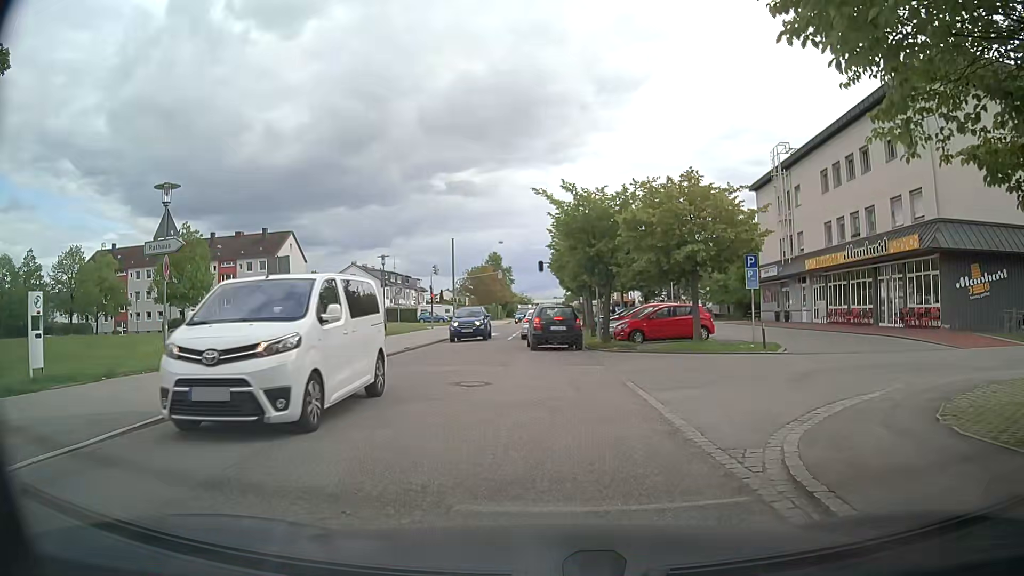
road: residential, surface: asphalt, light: Day
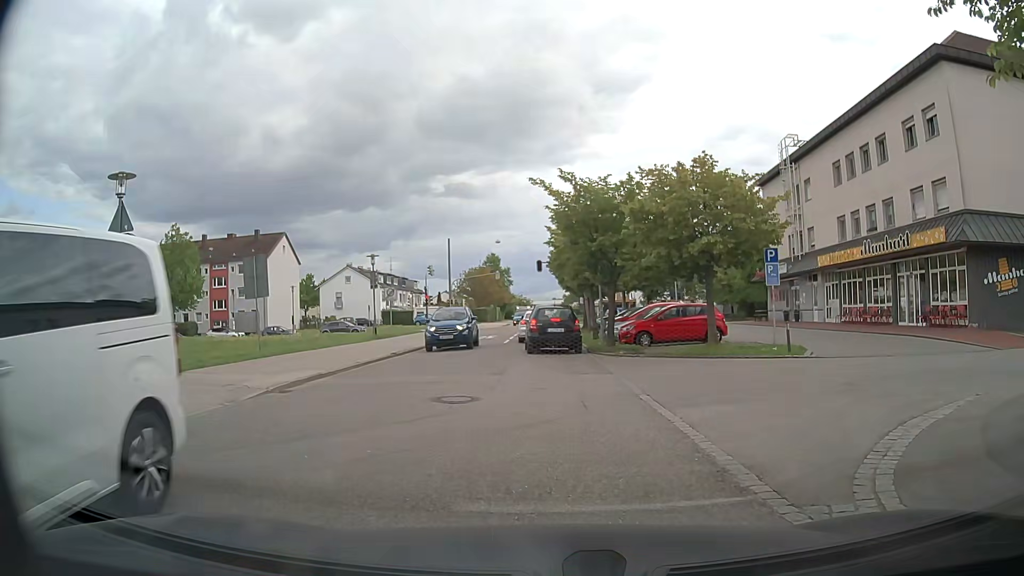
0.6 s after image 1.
(0.0, +2.0) m; +1°
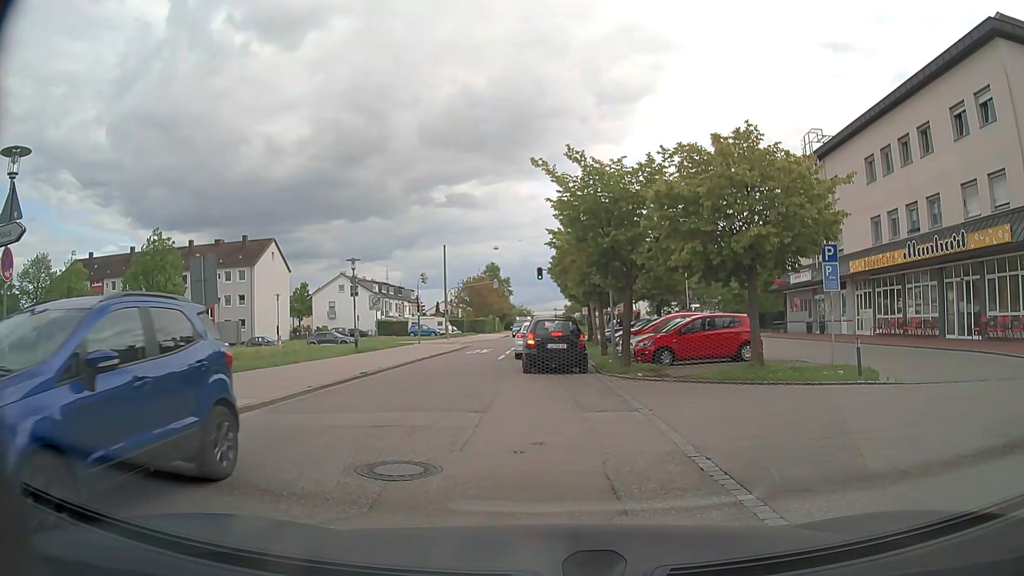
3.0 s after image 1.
(0.0, +3.8) m; +1°
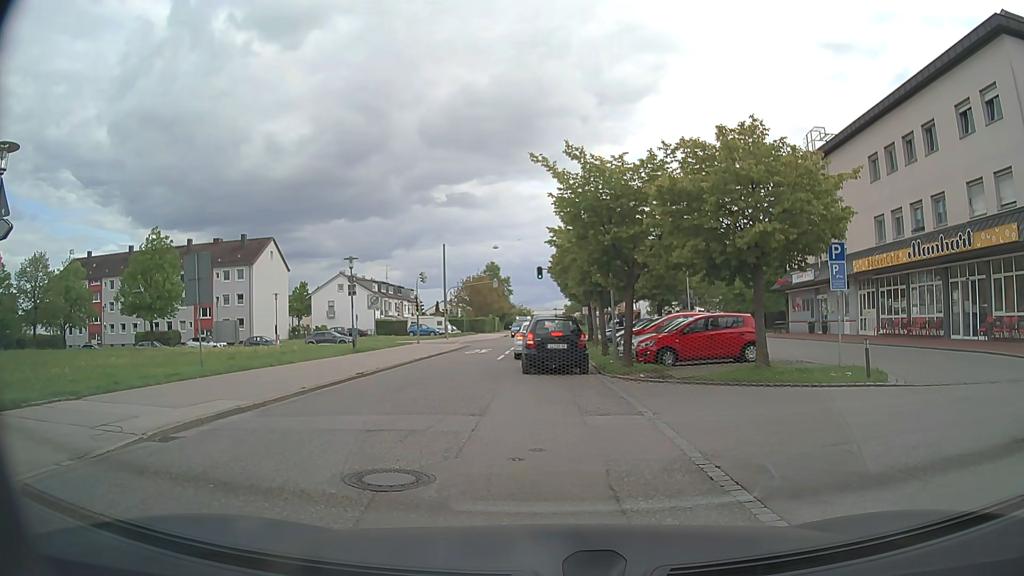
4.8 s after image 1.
(0.0, +0.4) m; 0°
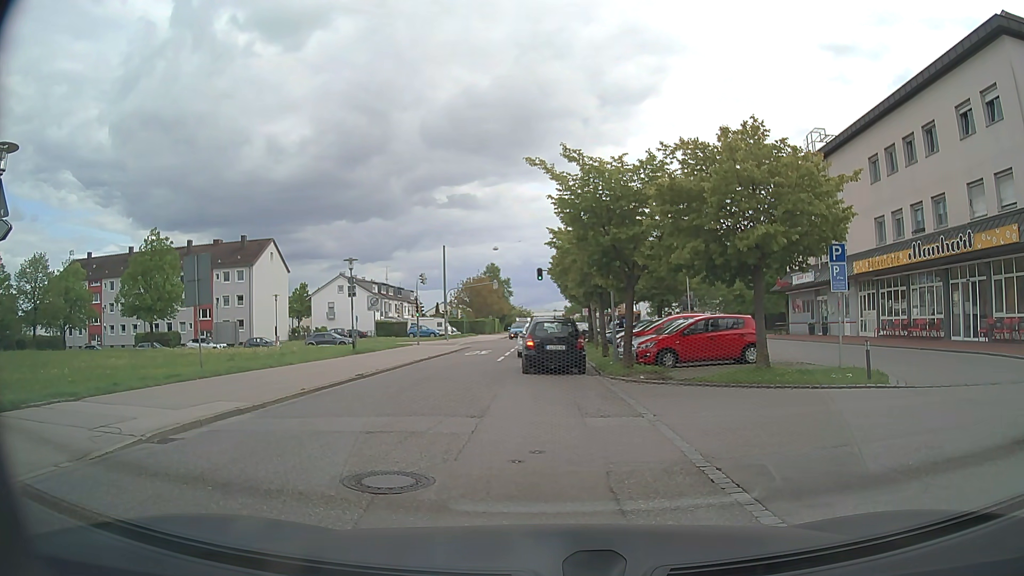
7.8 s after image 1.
(0.0, +0.1) m; 0°
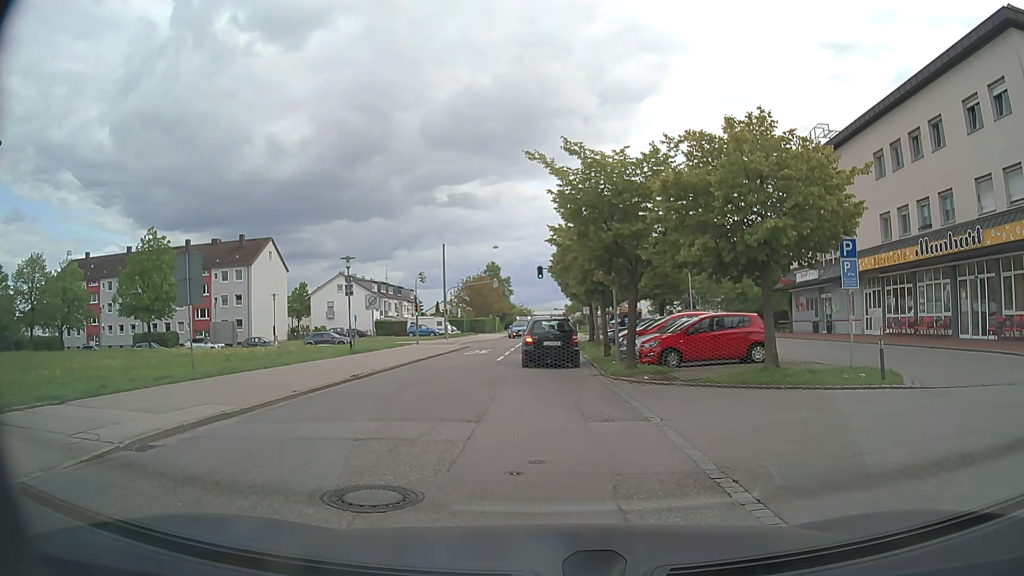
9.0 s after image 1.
(0.0, +0.6) m; 0°
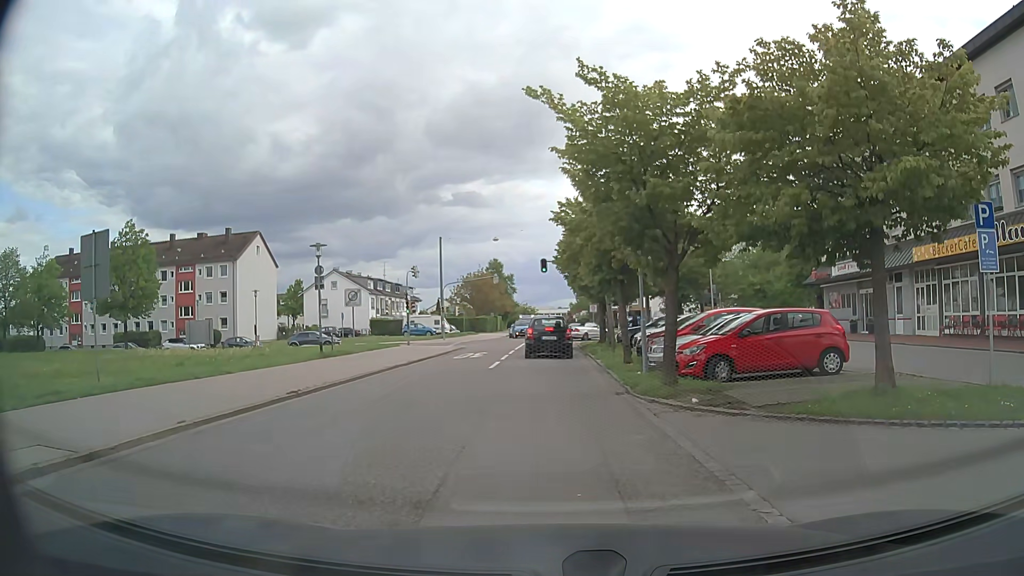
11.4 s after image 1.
(-0.2, +5.3) m; -3°
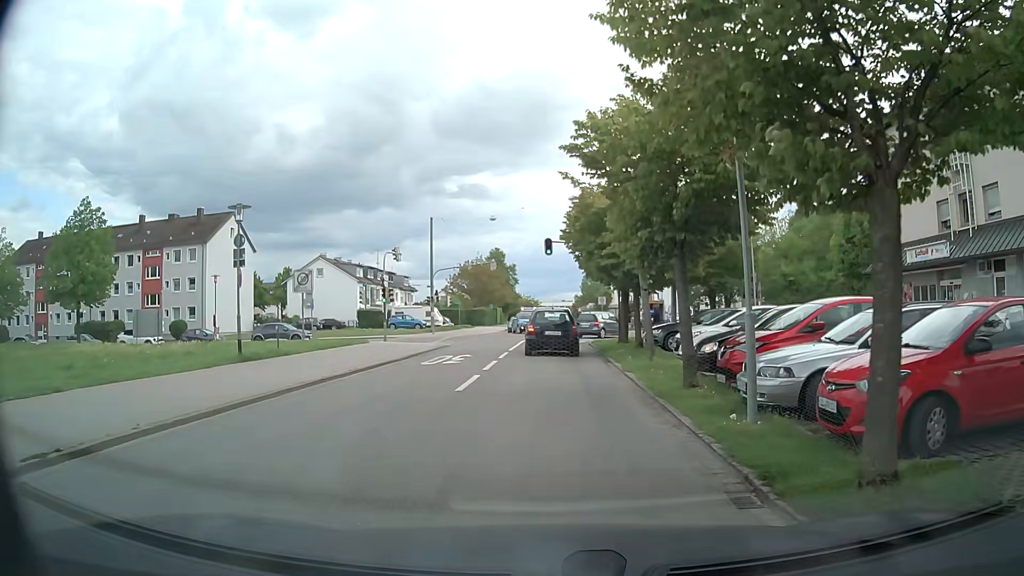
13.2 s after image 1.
(+0.1, +8.2) m; 0°
(0, +10) (0, +20) (0, +30) (0, +40) (-5, +49) (-14, +52) (-24, +52) (-34, +51) (-44, +50) (-54, +49) m
